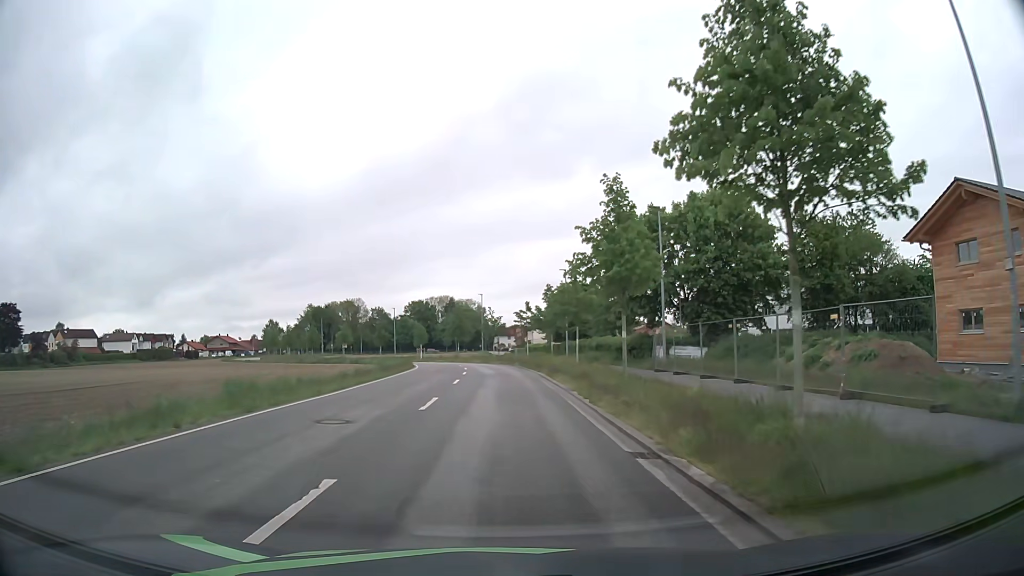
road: unclassified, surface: asphalt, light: Day
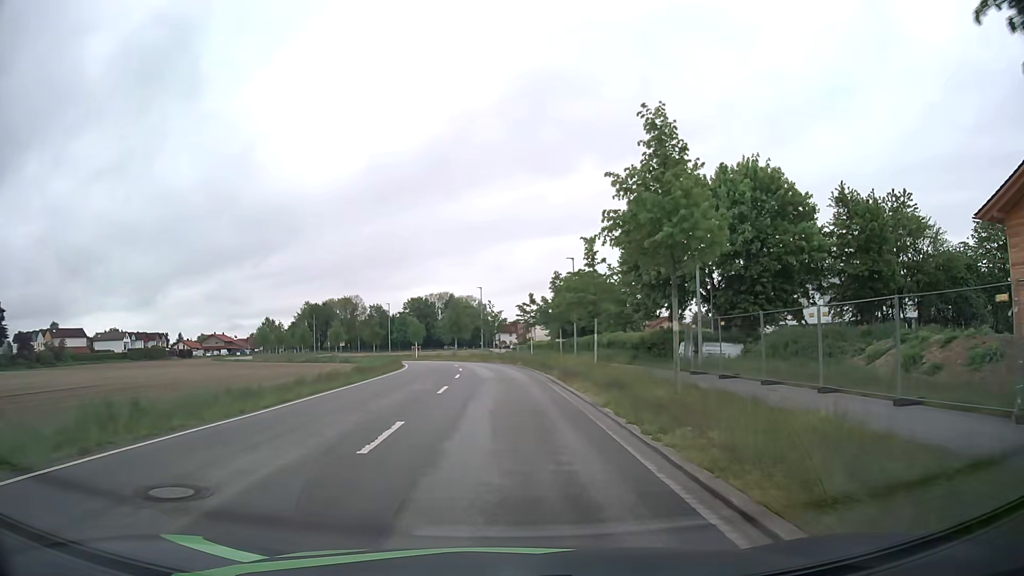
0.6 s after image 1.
(0.0, +6.1) m; 0°
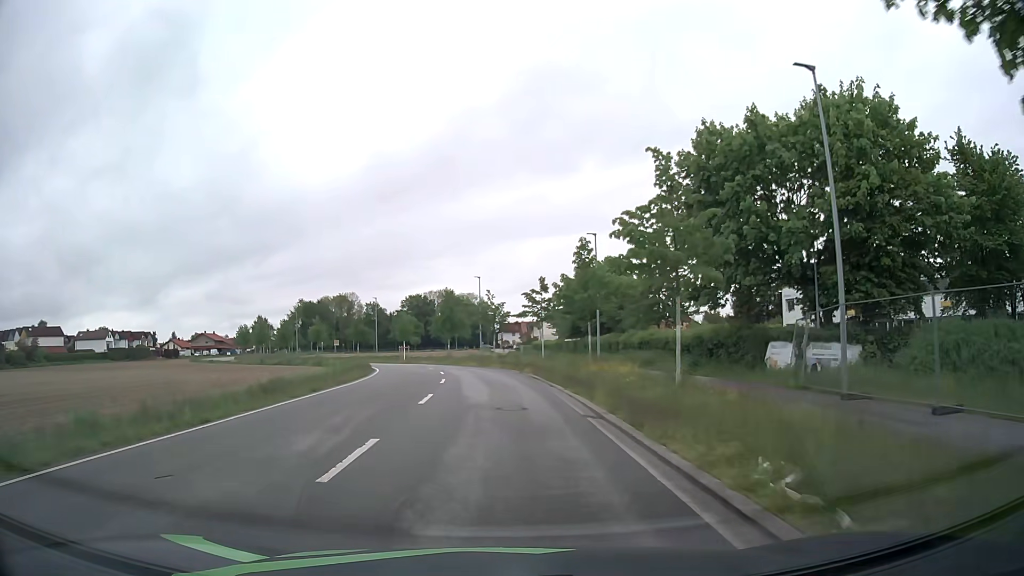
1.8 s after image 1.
(-0.1, +12.1) m; 0°
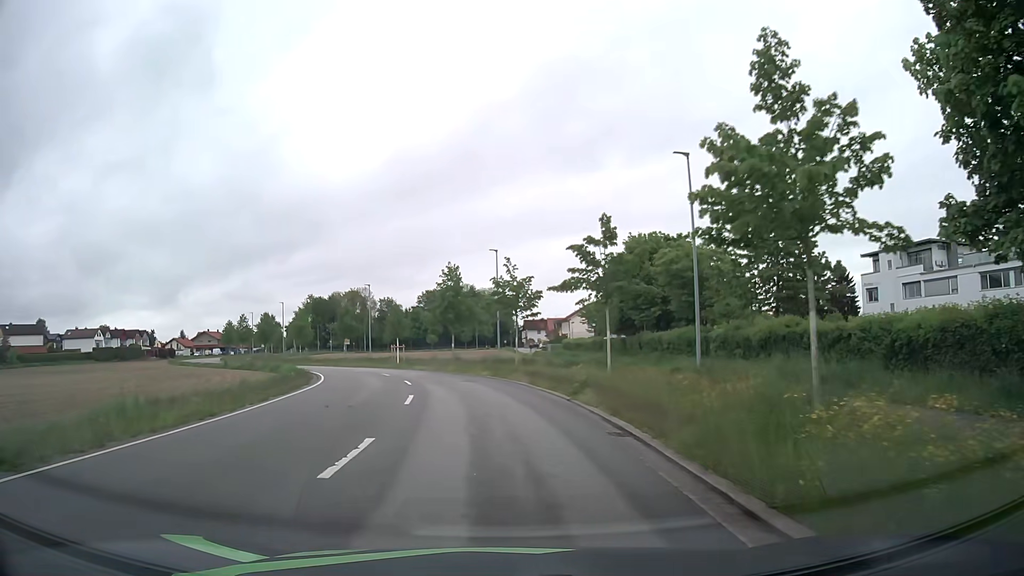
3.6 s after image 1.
(-0.3, +17.9) m; -2°
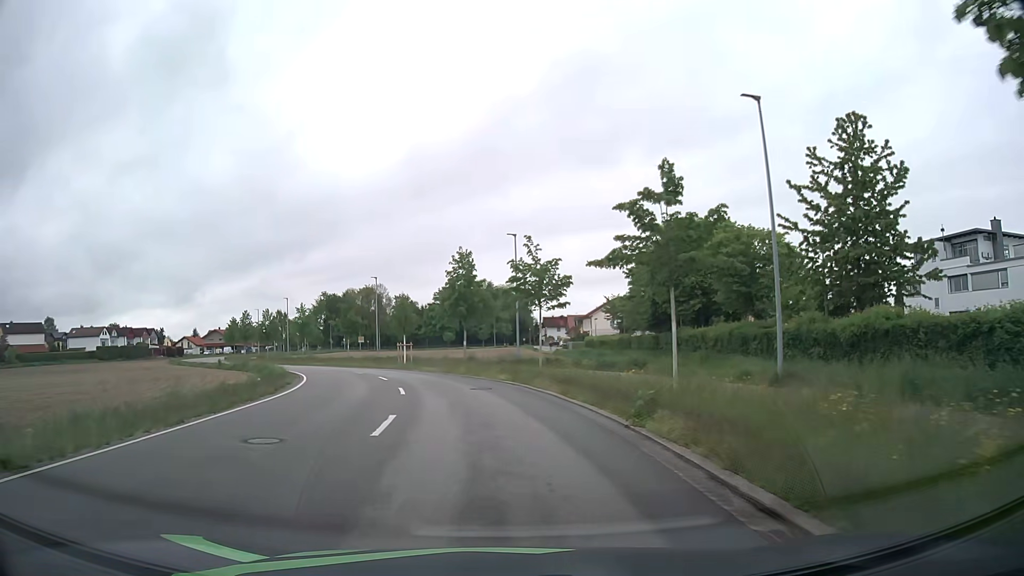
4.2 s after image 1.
(-0.1, +5.9) m; -2°
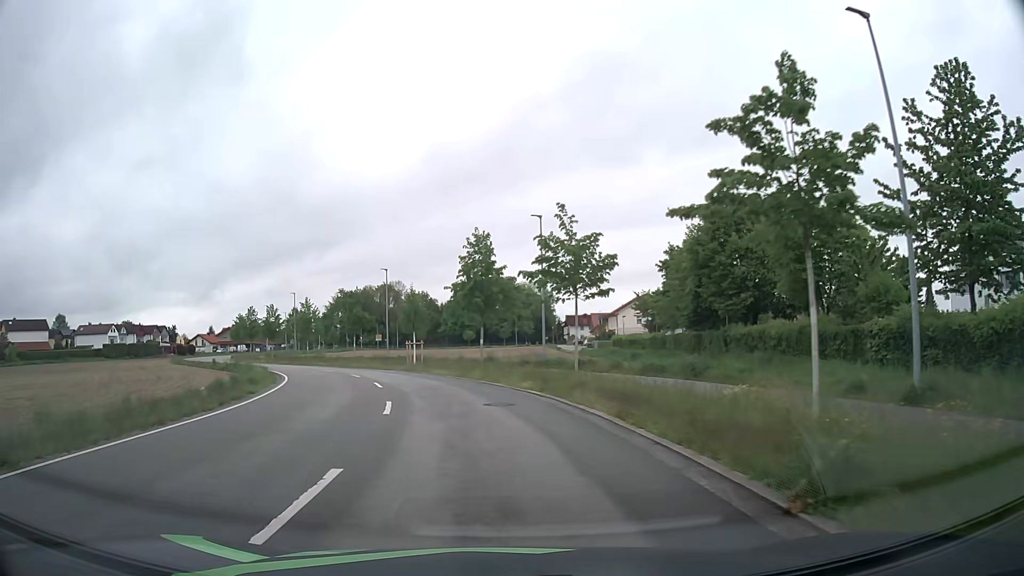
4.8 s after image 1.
(-0.1, +5.8) m; -2°
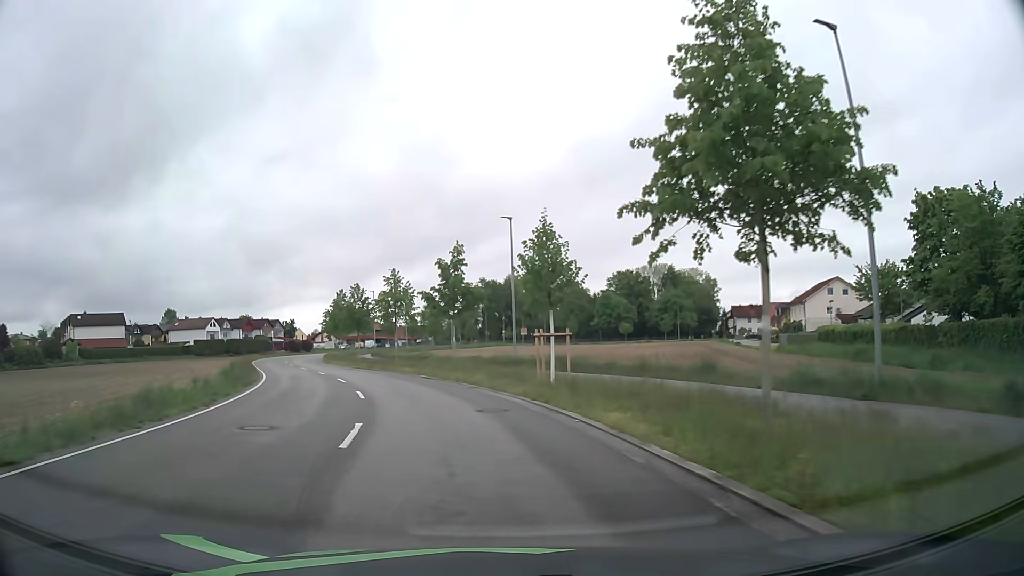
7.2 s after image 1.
(-2.2, +22.4) m; -13°
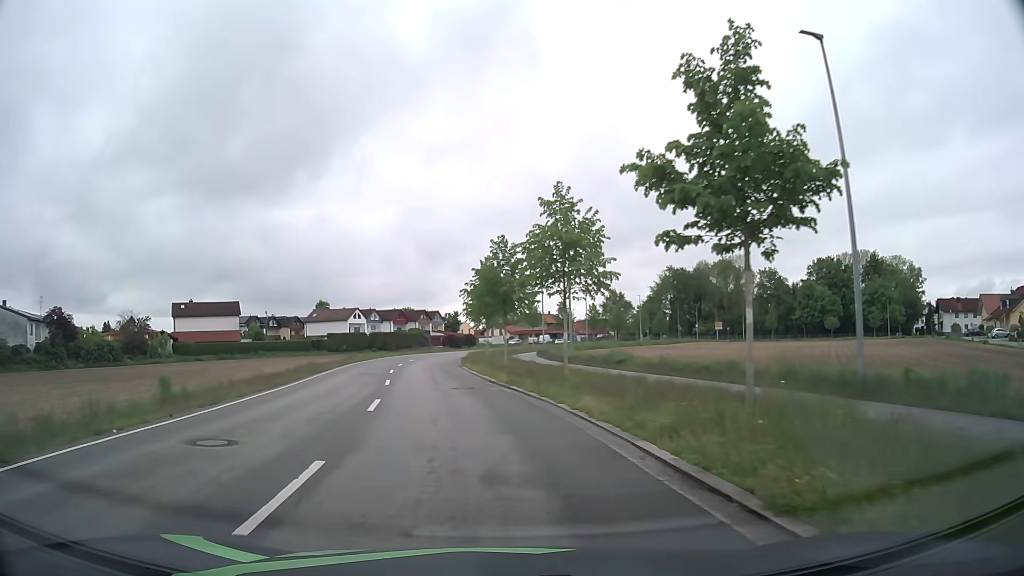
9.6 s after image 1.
(-2.9, +22.5) m; -14°
(-1, +10) (-2, +20) (-4, +30) (-5, +40) (-6, +50) (-6, +60) (-5, +70) (-3, +79) (0, +89) (+4, +98) m
